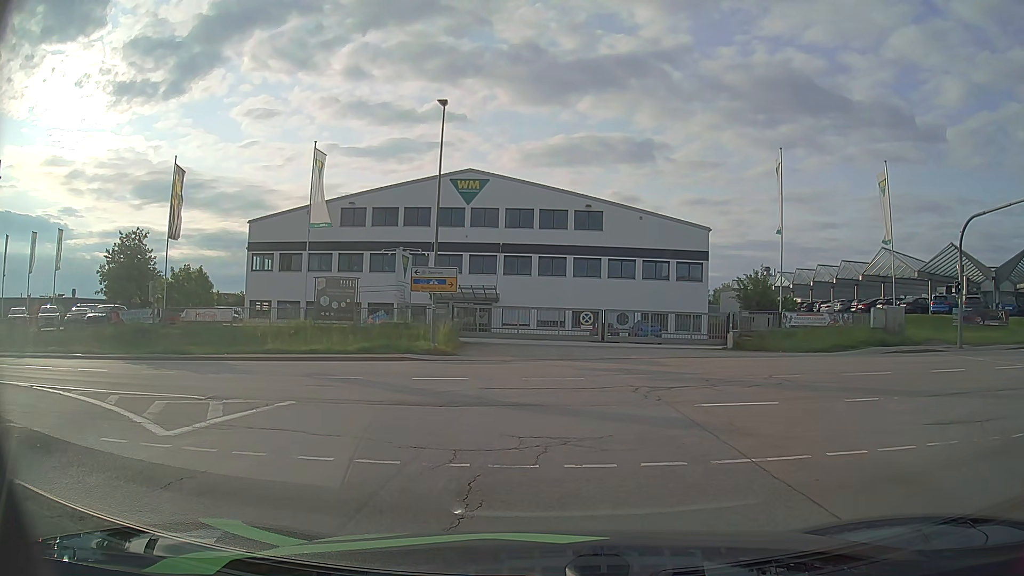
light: Day
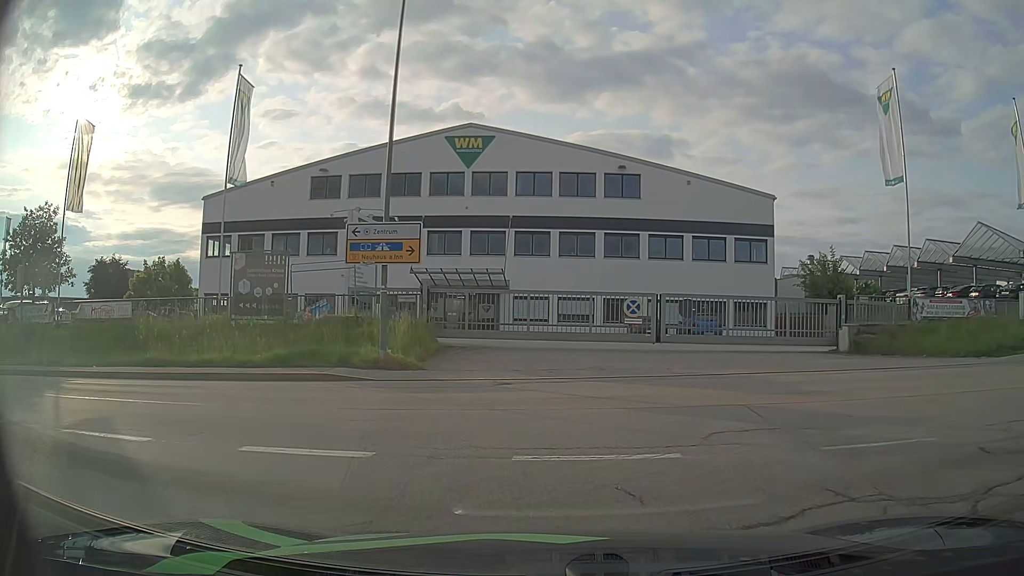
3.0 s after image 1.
(-0.1, +11.2) m; -1°
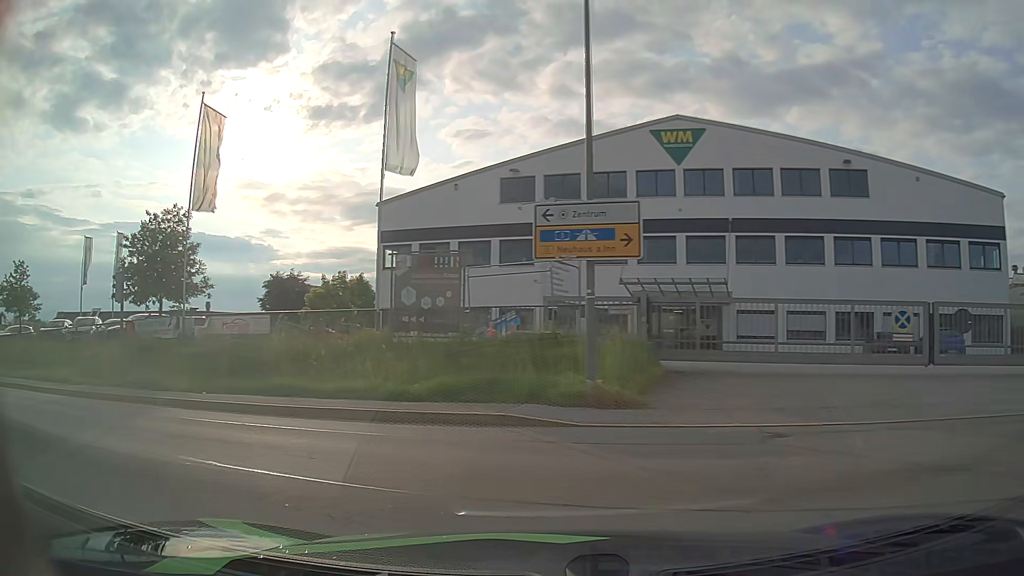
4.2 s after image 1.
(-0.6, +4.8) m; -17°
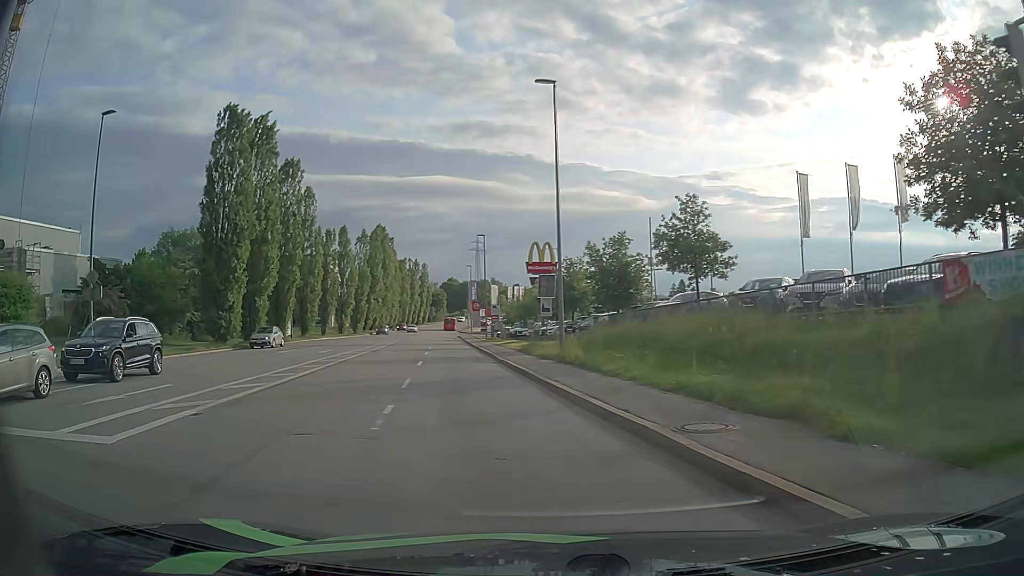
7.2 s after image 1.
(-9.6, +12.6) m; -62°
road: tertiary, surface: asphalt
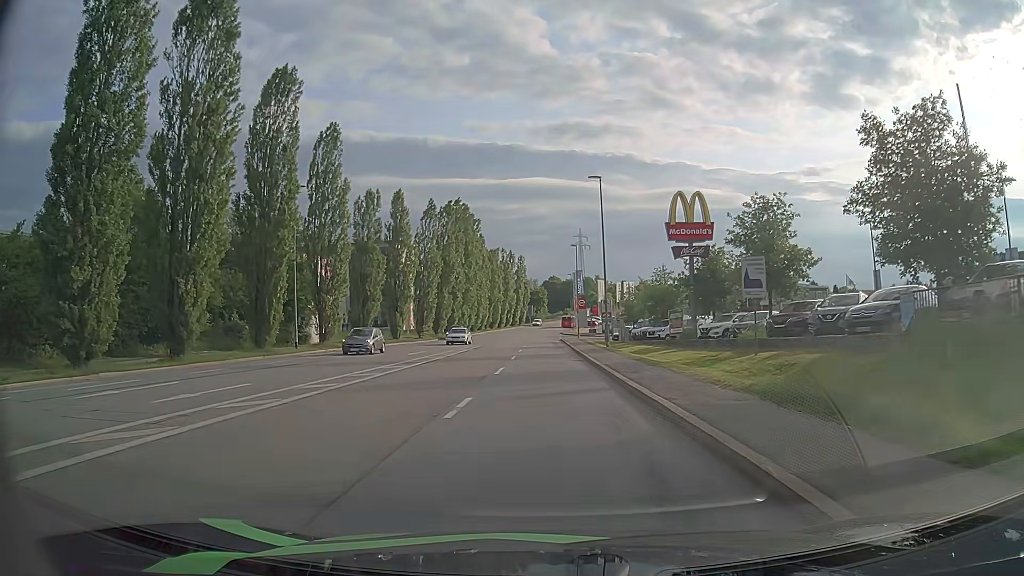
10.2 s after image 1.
(-3.5, +25.4) m; -9°
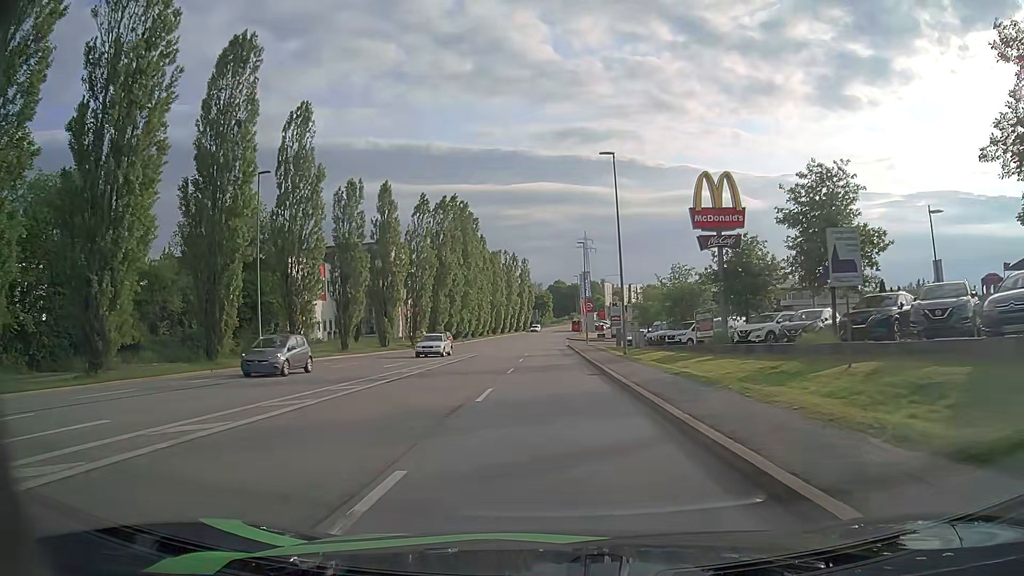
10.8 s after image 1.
(0.0, +6.6) m; -1°
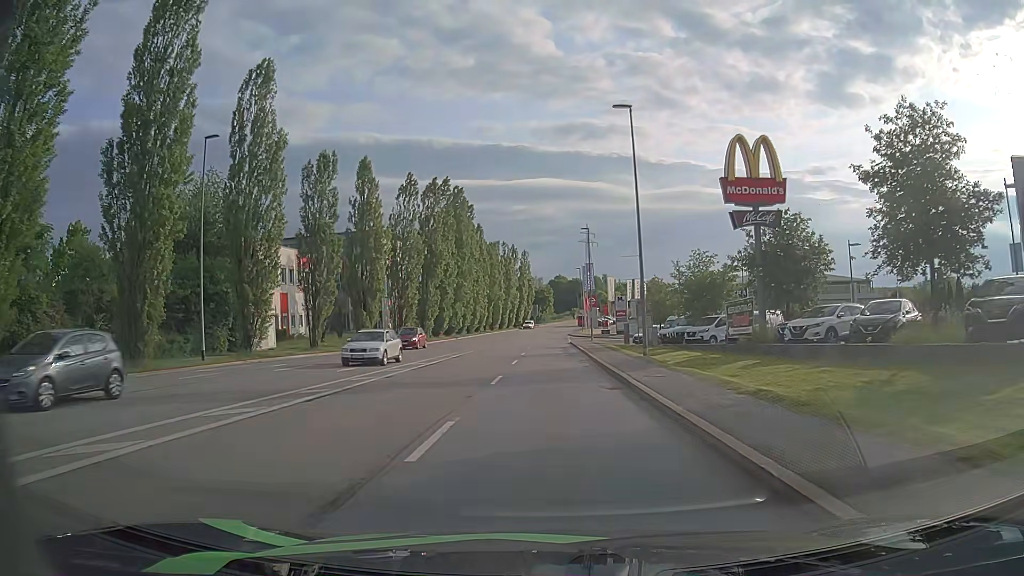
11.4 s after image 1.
(0.0, +6.8) m; 0°
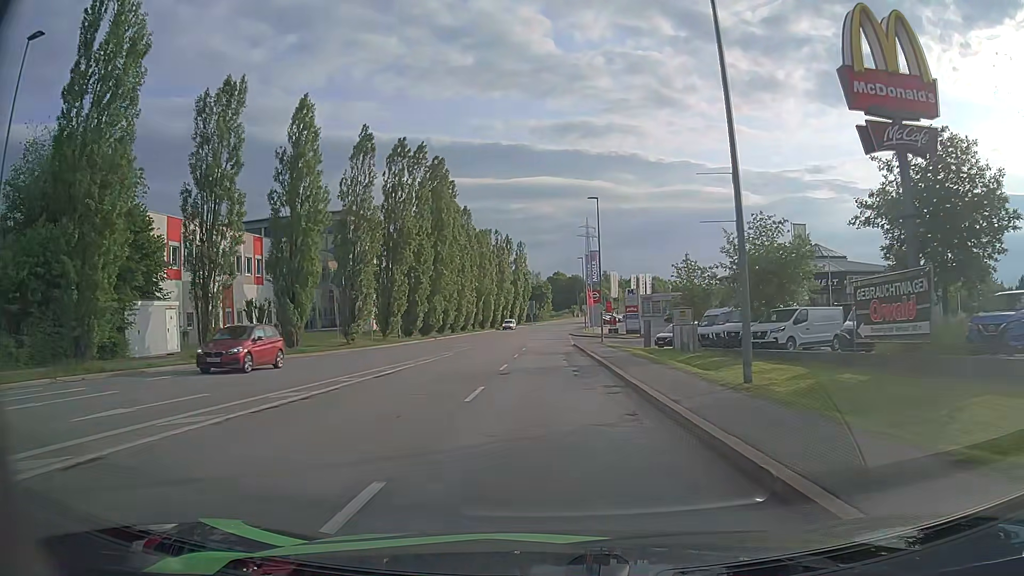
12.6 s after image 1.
(0.0, +14.1) m; 0°
(0, +10) (0, +20) (0, +30) (0, +40) (0, +50) (0, +60) (0, +70) (+1, +80) (+1, +90) (+2, +100) m
